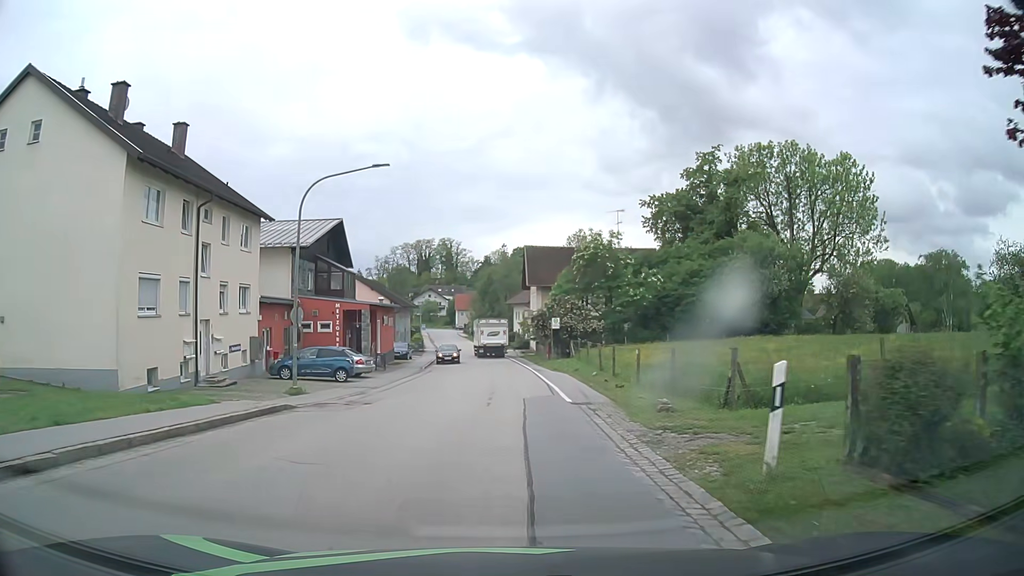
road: secondary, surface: asphalt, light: Day
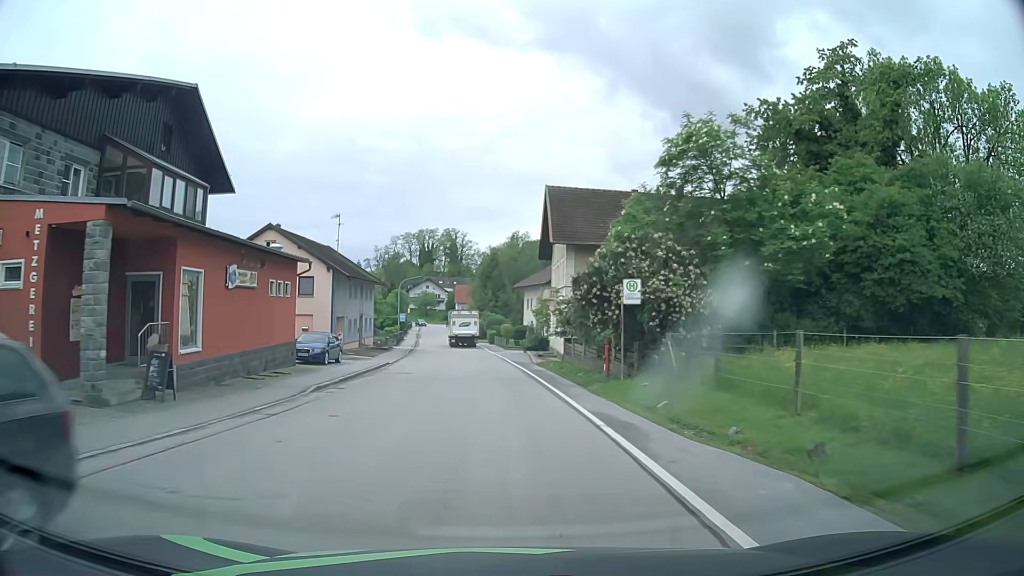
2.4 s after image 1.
(-0.1, +27.0) m; -1°
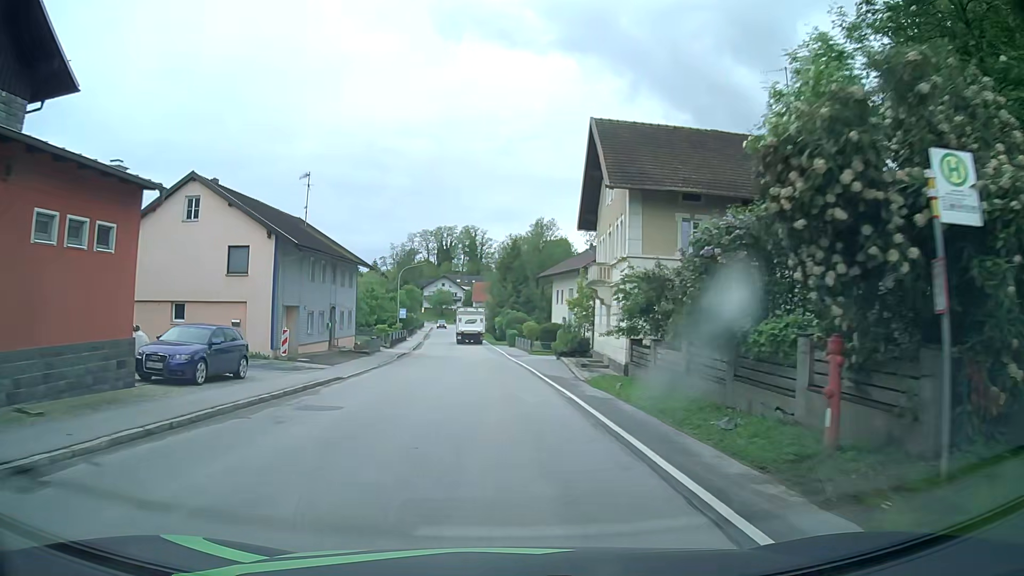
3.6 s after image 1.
(-0.2, +14.5) m; -2°
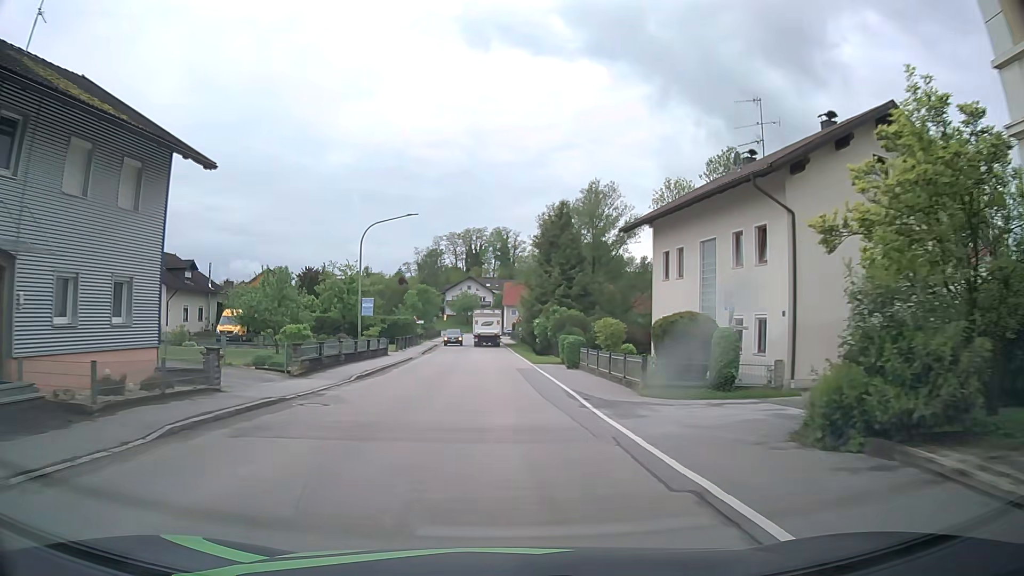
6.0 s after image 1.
(-0.9, +29.4) m; -3°
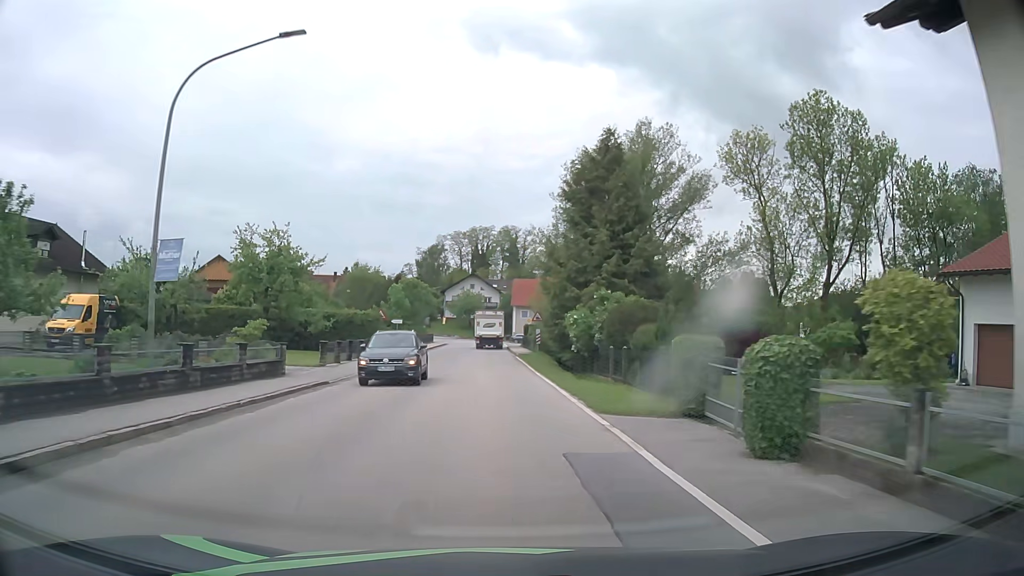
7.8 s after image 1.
(-0.3, +22.2) m; -1°
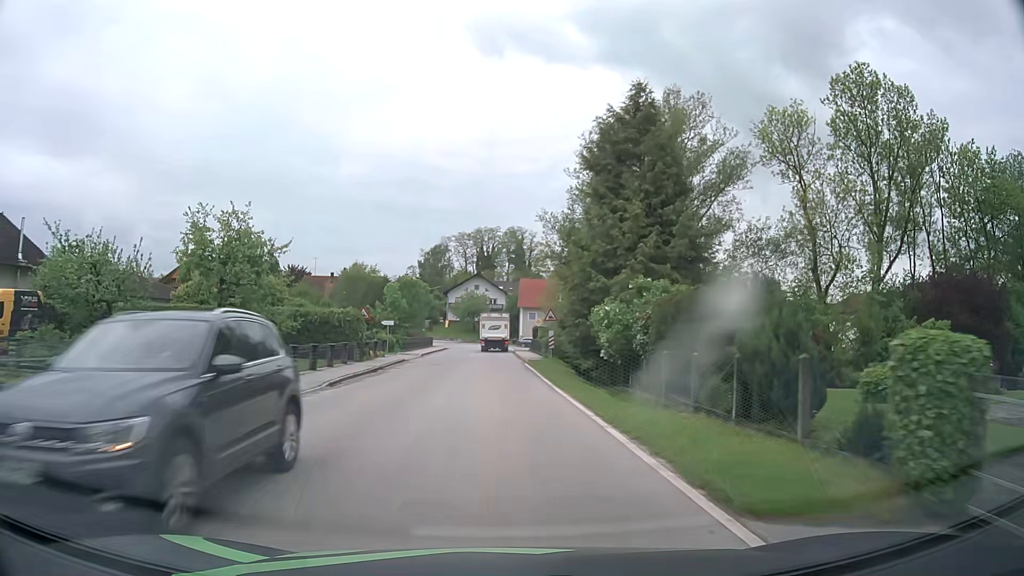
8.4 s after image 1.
(0.0, +7.4) m; 0°
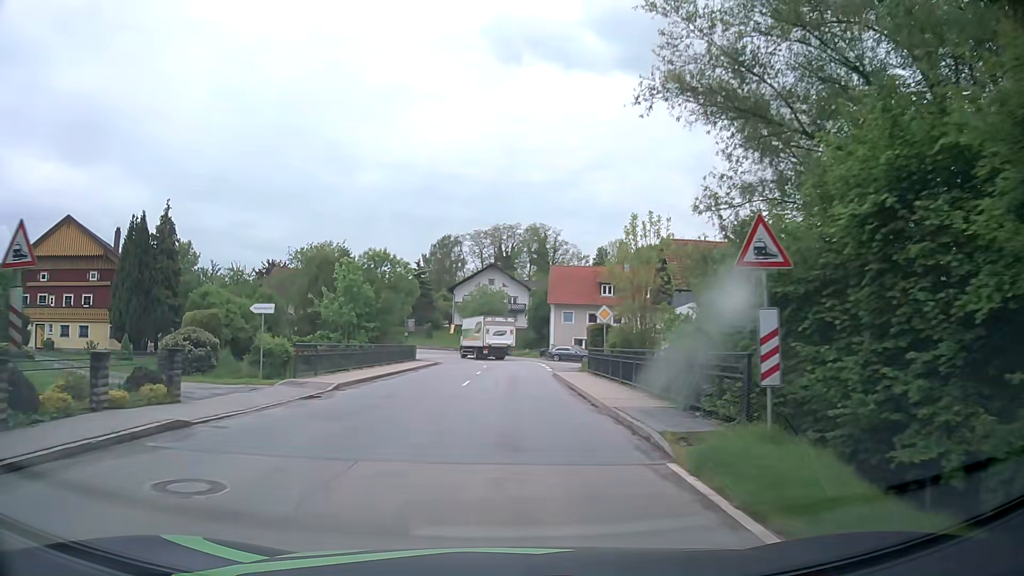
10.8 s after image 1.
(-0.5, +29.8) m; -2°
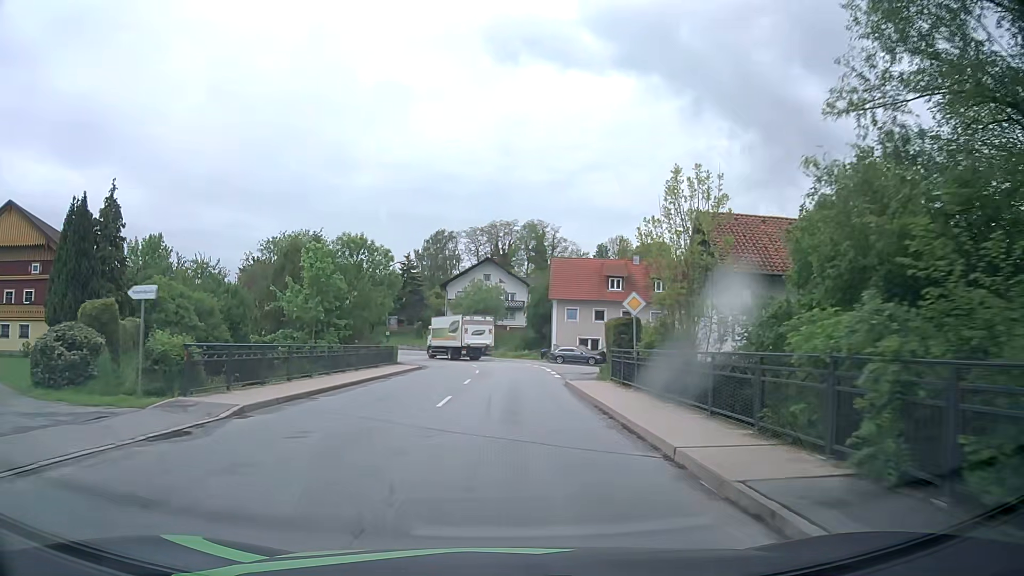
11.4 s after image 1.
(0.0, +7.5) m; 0°
(0, +10) (0, +20) (0, +30) (0, +40) (-1, +50) (-5, +59) (-10, +68) (-18, +74) (-26, +79) (-35, +84) m
